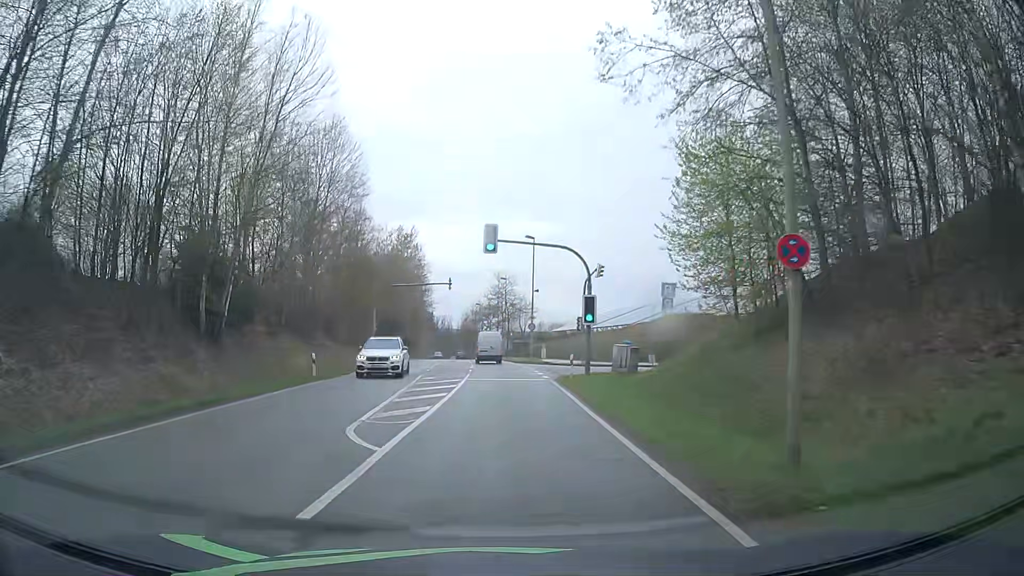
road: secondary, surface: asphalt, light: Day
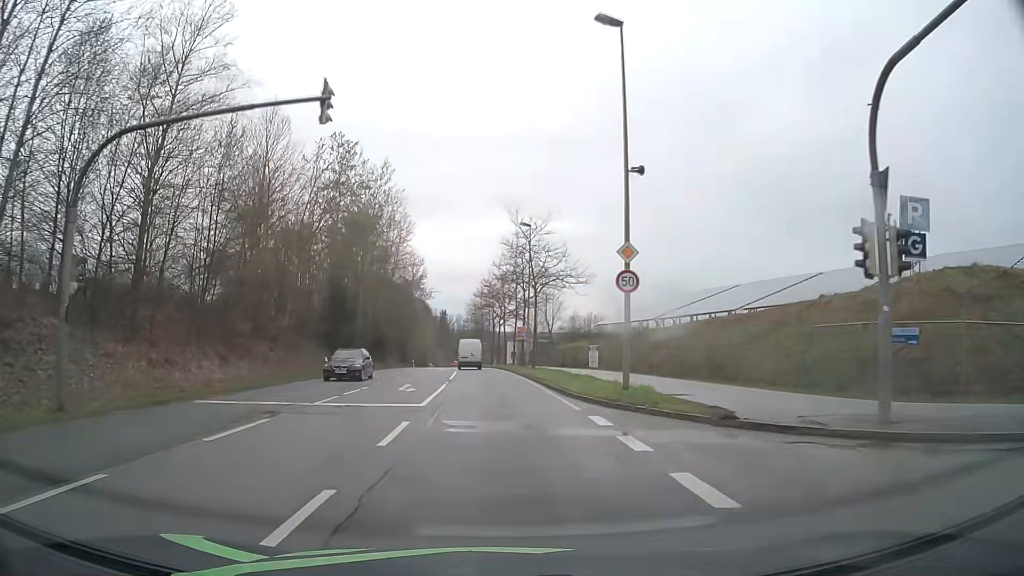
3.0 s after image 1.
(+0.3, +38.8) m; 0°
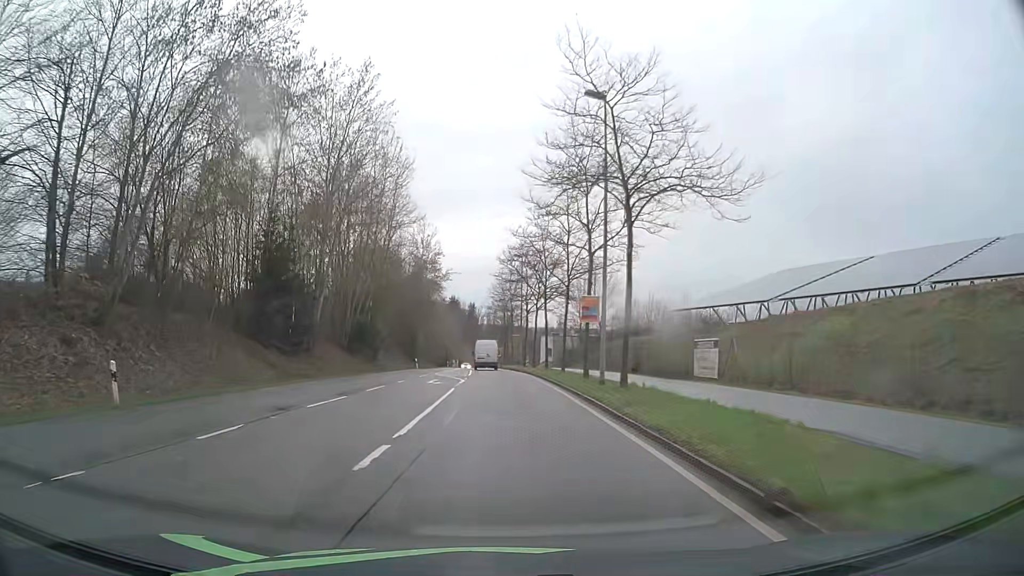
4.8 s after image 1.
(-0.8, +24.8) m; -3°
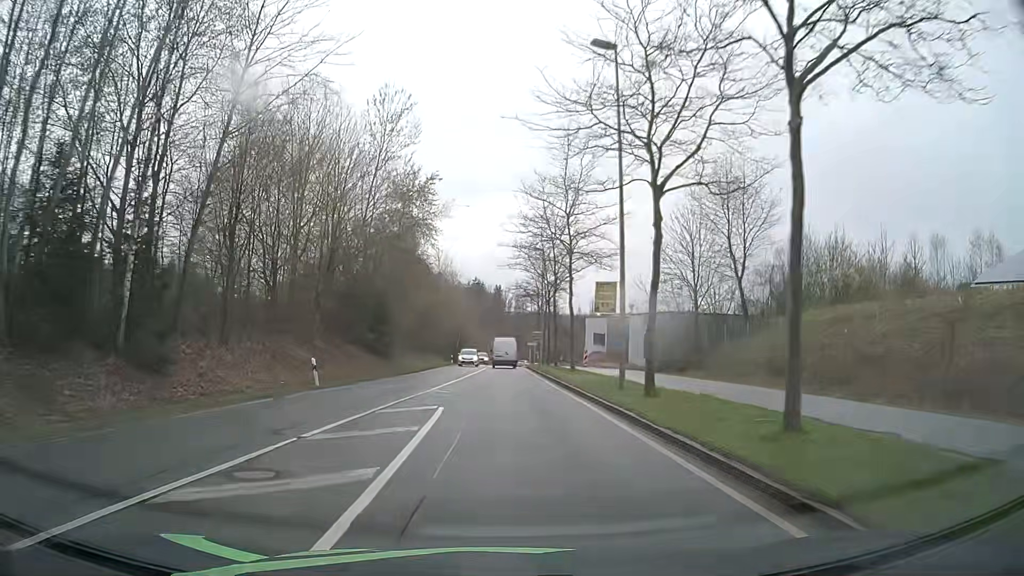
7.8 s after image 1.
(-0.8, +43.1) m; -2°
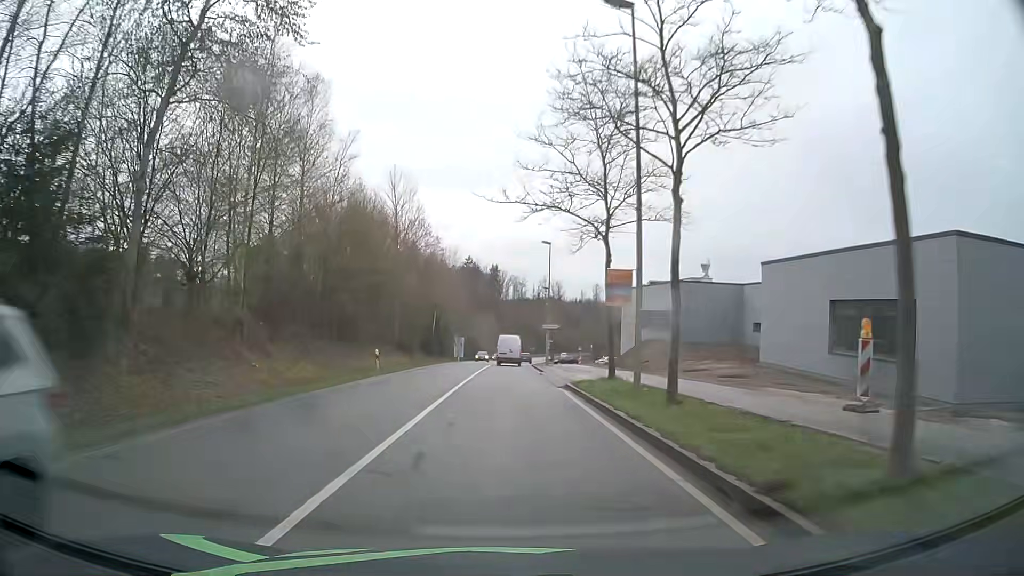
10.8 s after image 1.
(-0.1, +43.0) m; 0°
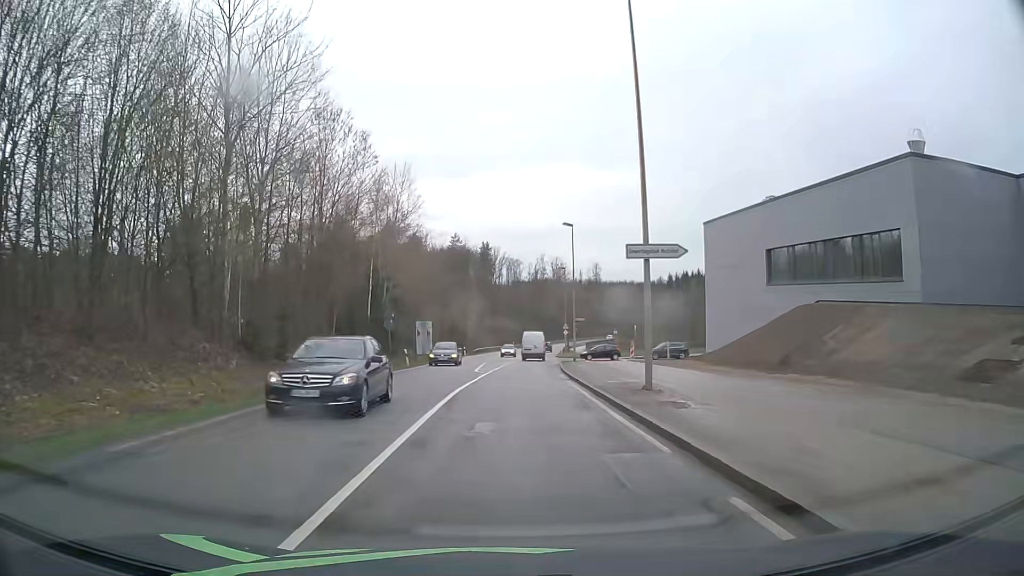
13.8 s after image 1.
(+0.1, +40.2) m; 0°
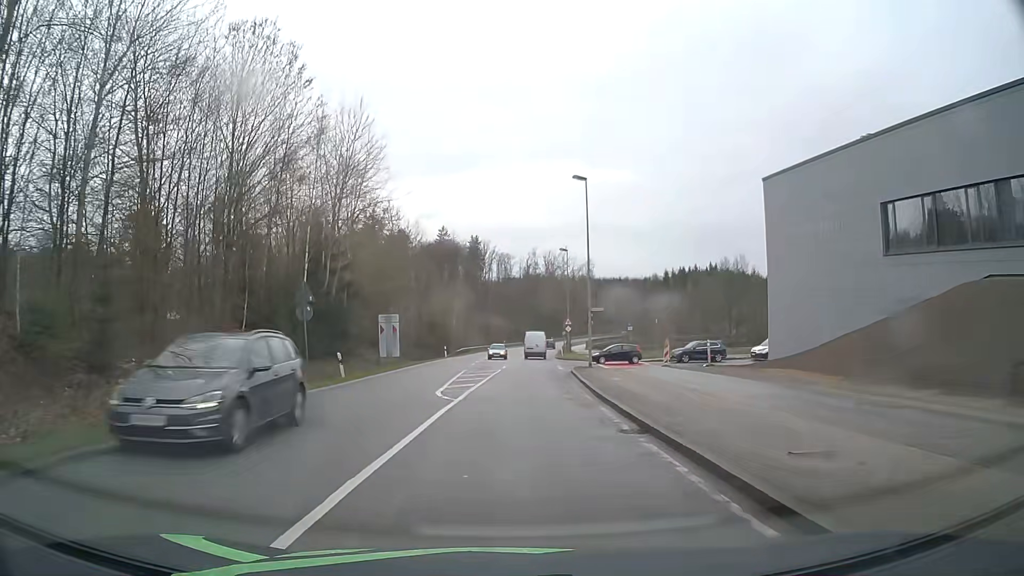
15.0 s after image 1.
(+0.2, +14.1) m; +1°
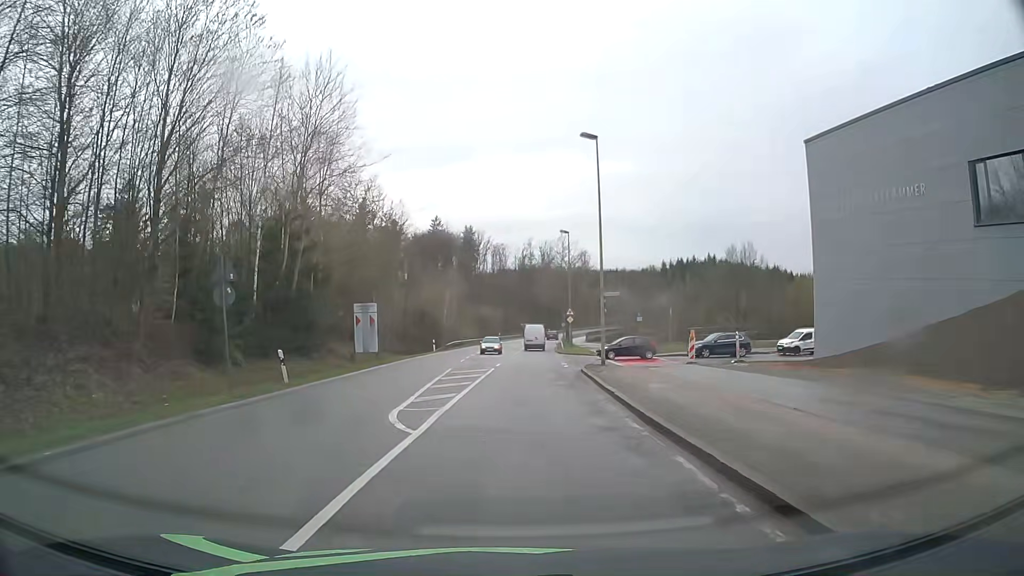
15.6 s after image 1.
(0.0, +6.4) m; 0°
